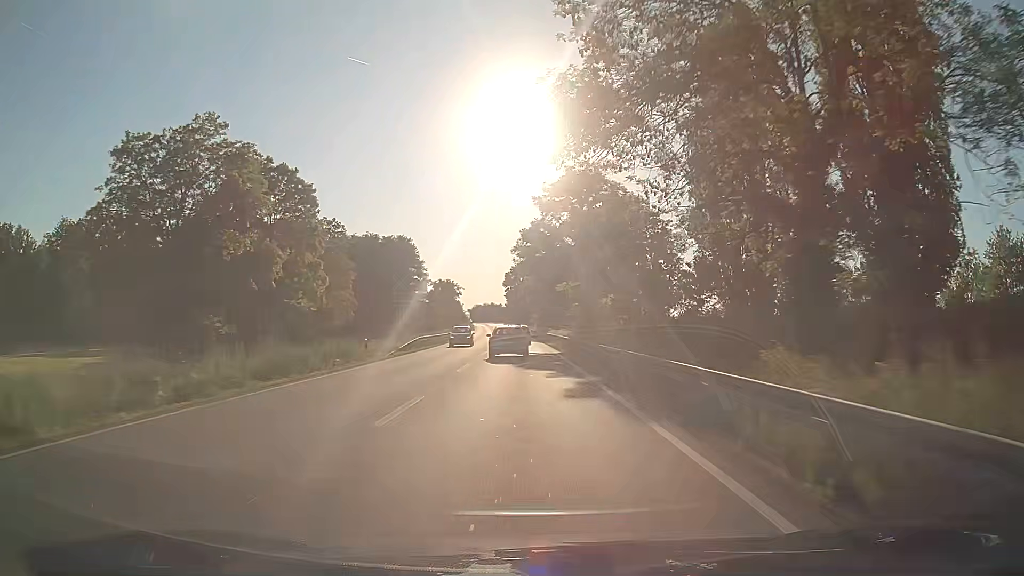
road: primary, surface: asphalt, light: Day
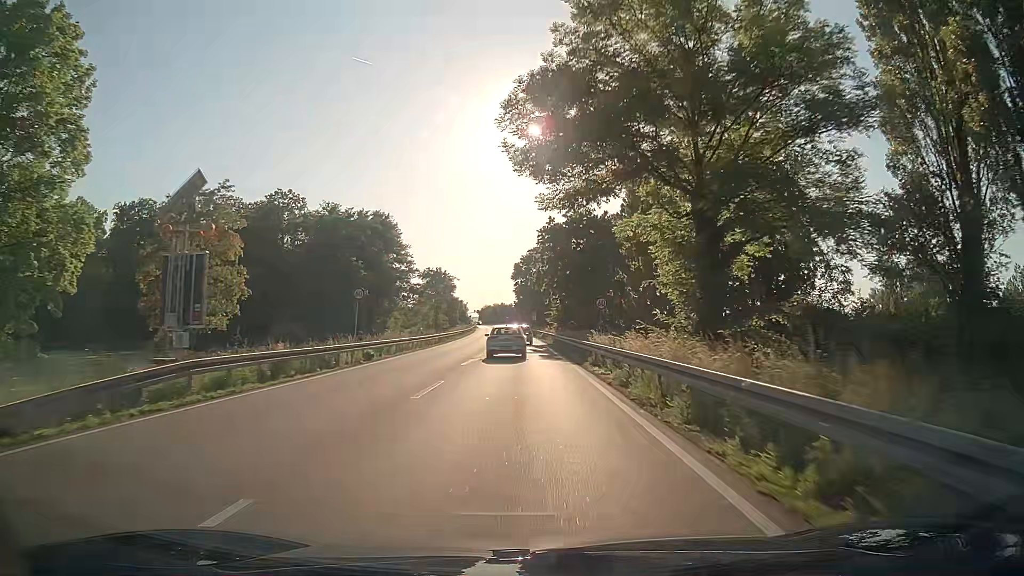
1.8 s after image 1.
(-0.2, +32.3) m; -1°
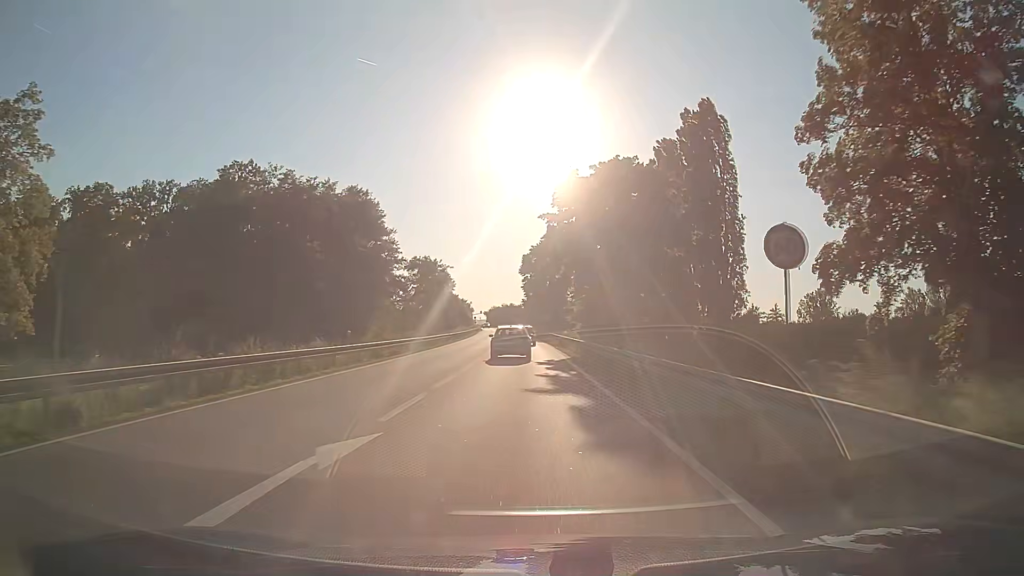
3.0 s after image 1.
(-0.2, +21.1) m; -1°
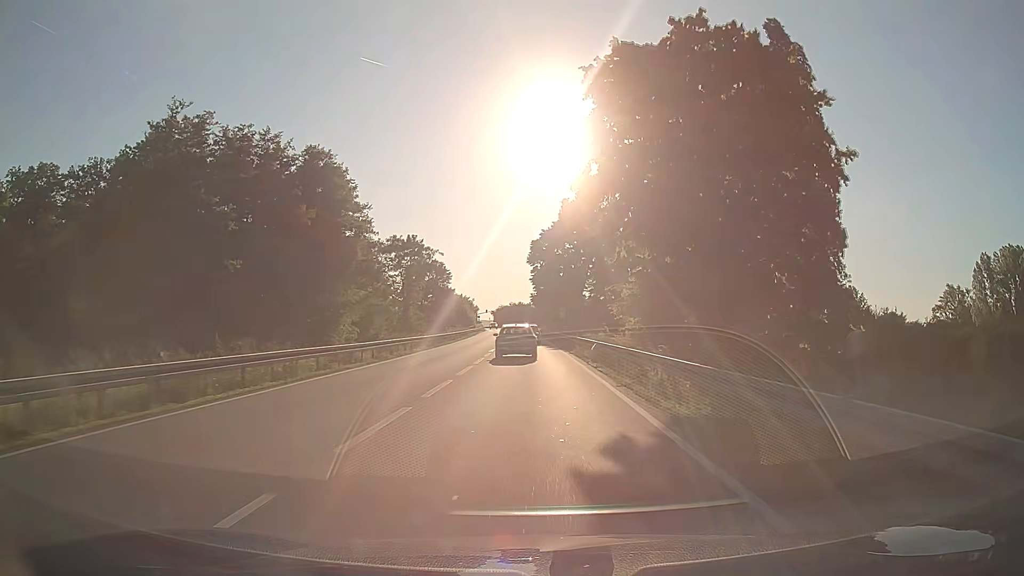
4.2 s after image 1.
(-0.2, +20.7) m; -1°
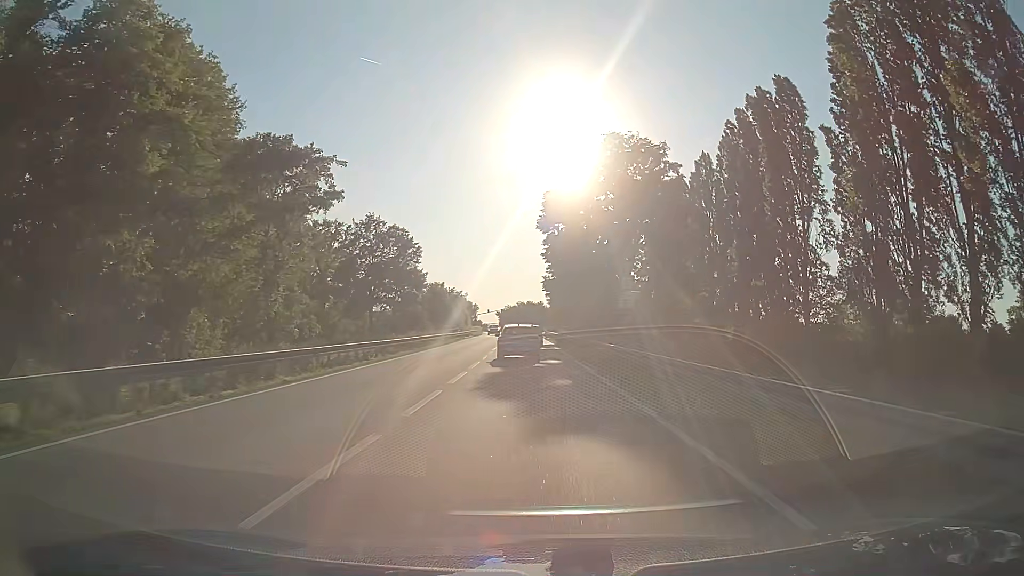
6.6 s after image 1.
(-0.4, +38.8) m; -1°
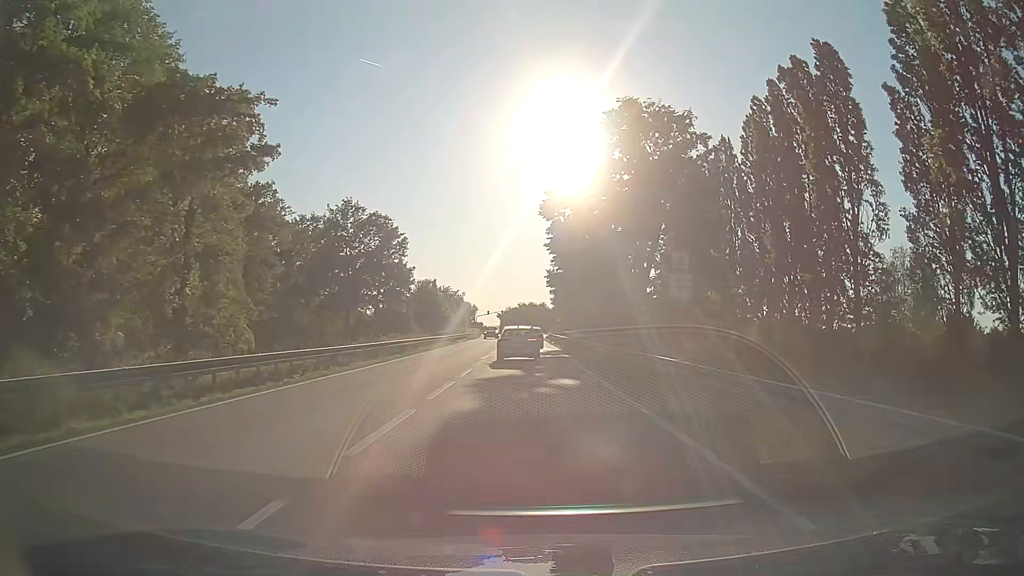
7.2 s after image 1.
(0.0, +9.2) m; 0°
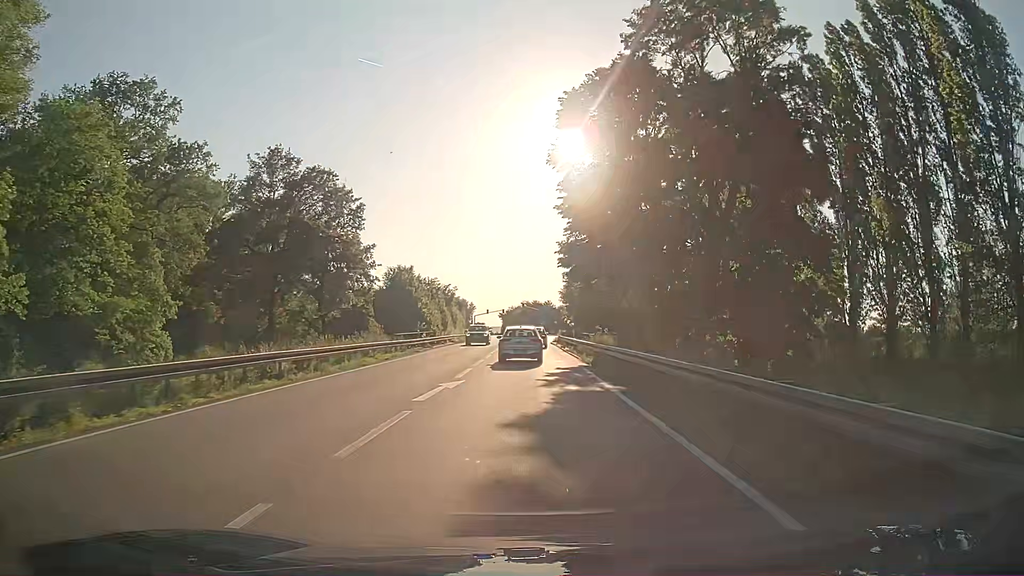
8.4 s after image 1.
(-0.1, +18.1) m; 0°
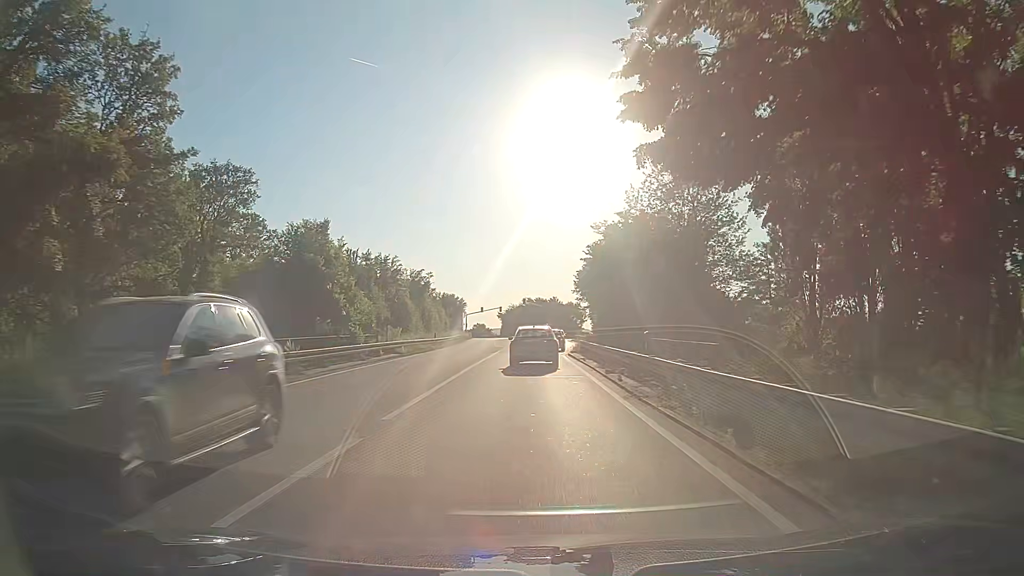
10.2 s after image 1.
(-0.4, +27.1) m; -1°
(0, +10) (0, +20) (0, +30) (0, +40) (0, +50) (0, +60) (0, +70) (0, +80) (0, +90) (-1, +100) m
